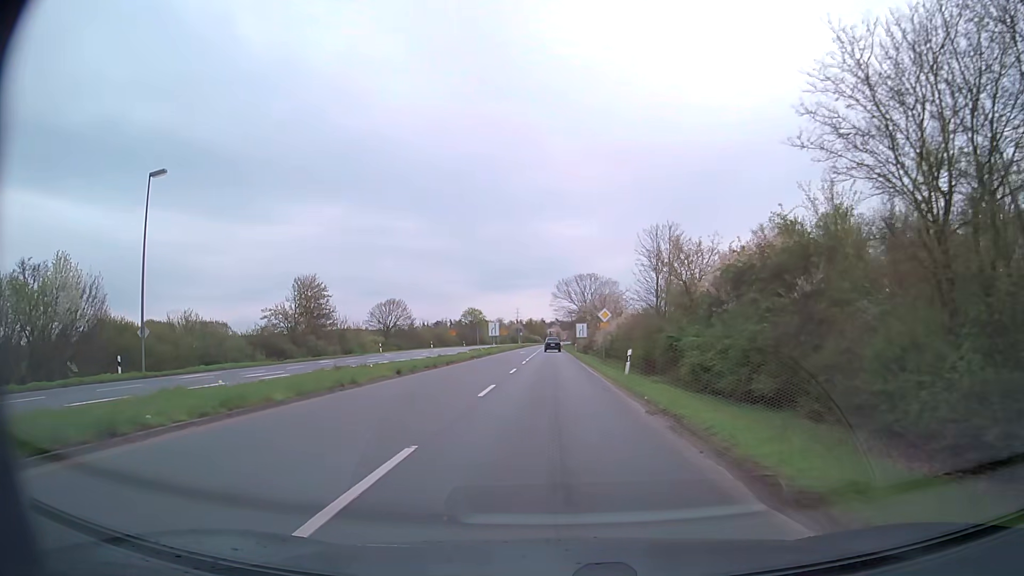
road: primary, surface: asphalt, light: Day
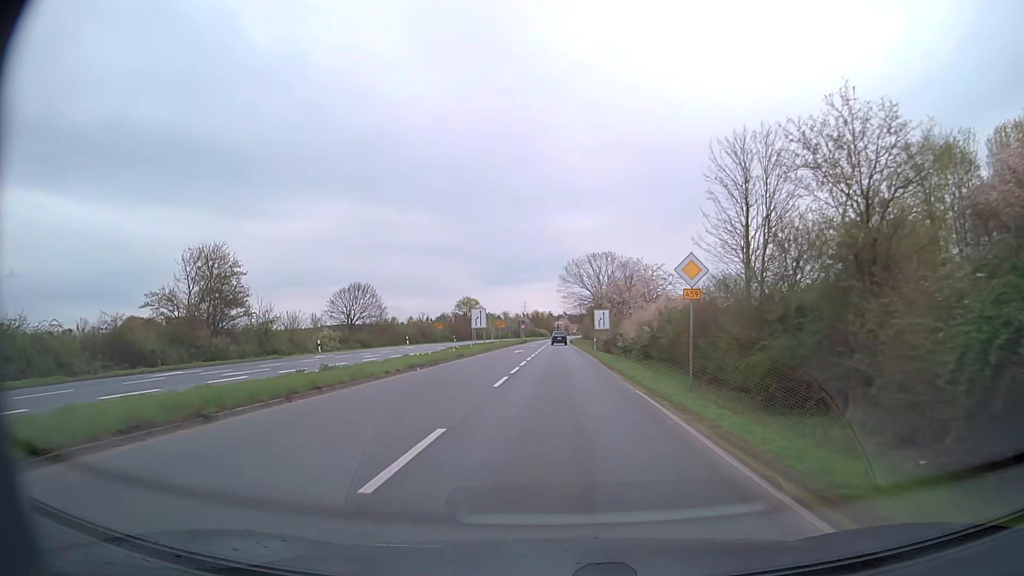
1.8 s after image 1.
(-0.1, +23.3) m; -1°
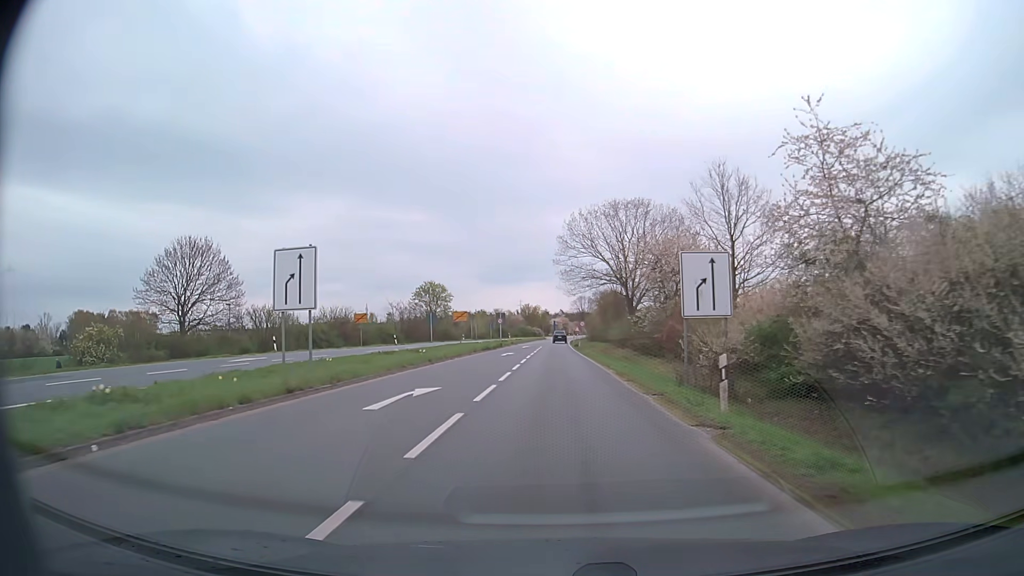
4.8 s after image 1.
(+0.2, +40.6) m; 0°
(0, +10) (0, +20) (0, +30) (0, +40) (0, +50) (0, +60) (0, +70) (0, +80) (0, +90) (0, +100) m
